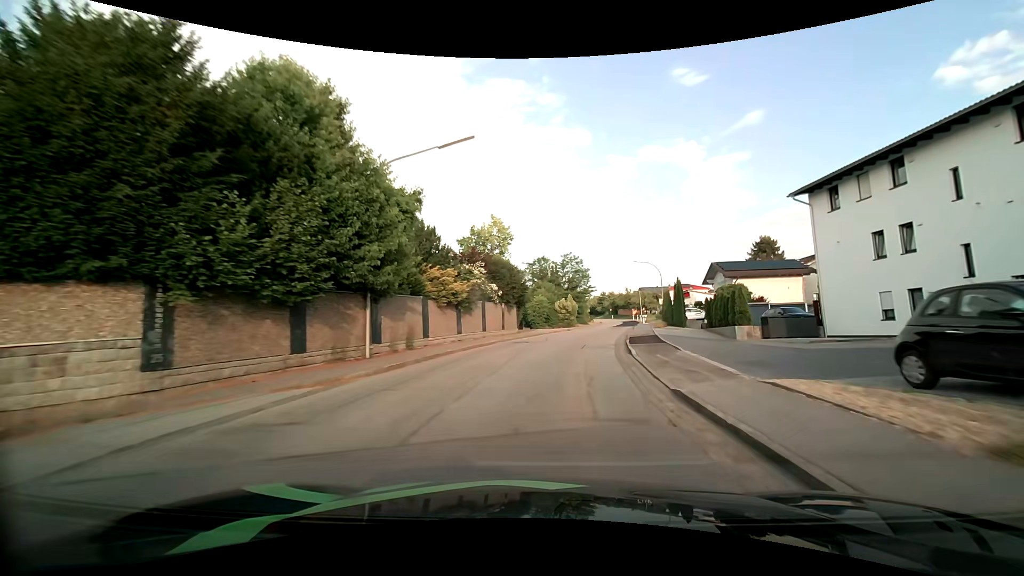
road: tertiary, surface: asphalt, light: Day
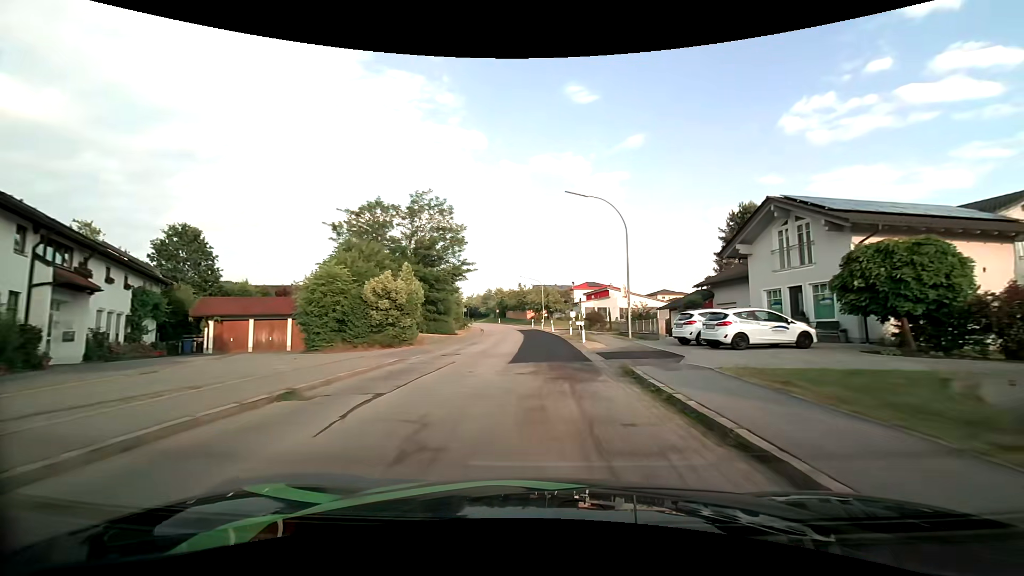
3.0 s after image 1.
(+5.0, +41.4) m; +13°
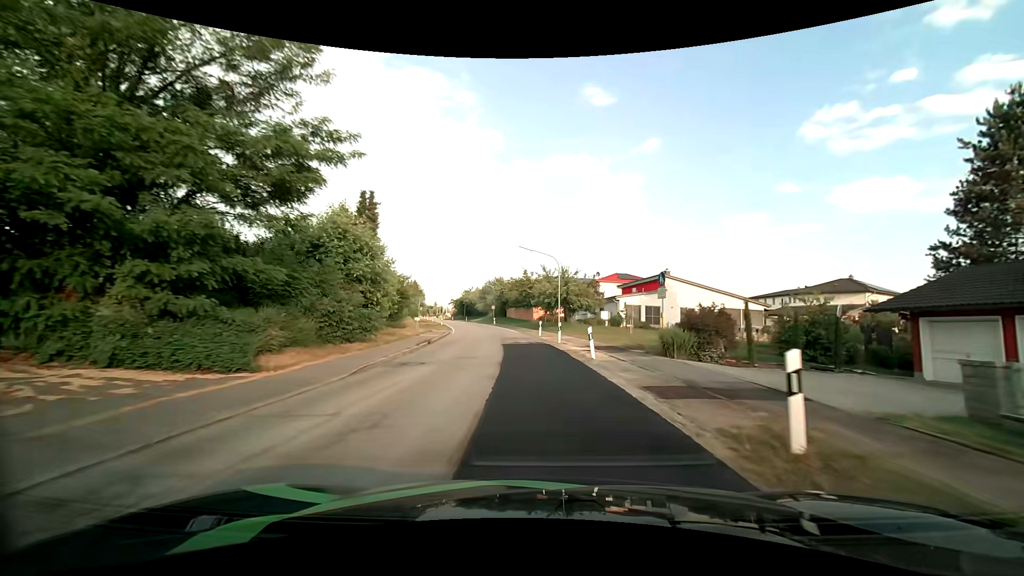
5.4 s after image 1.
(0.0, +30.5) m; -1°
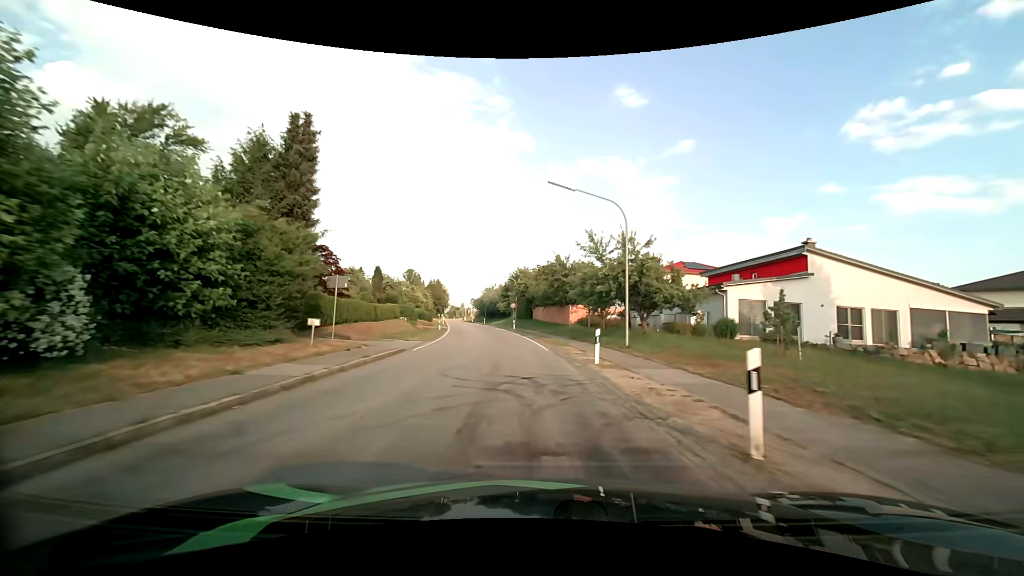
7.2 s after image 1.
(-0.6, +21.8) m; -3°
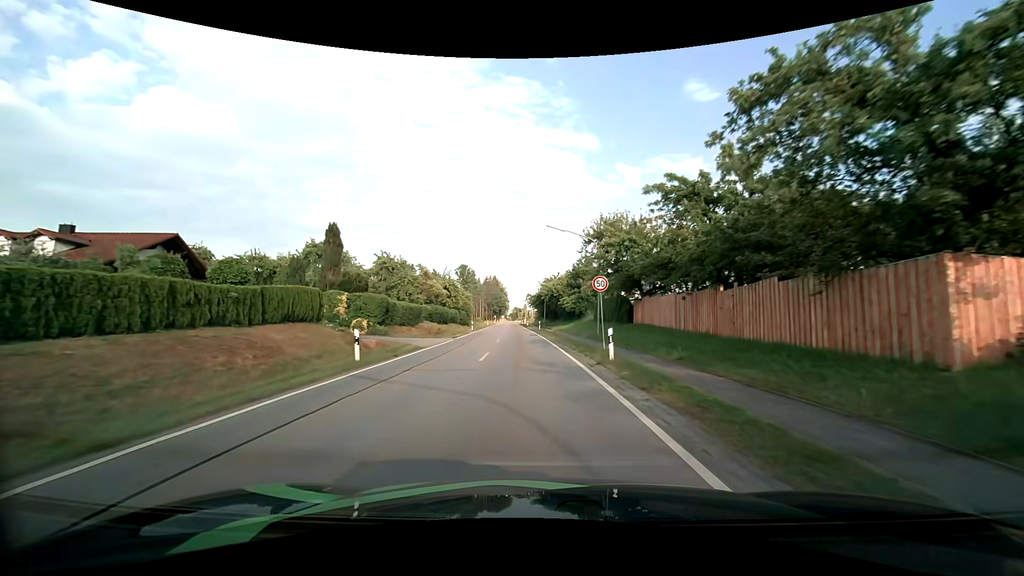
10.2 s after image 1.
(-2.6, +37.5) m; -8°
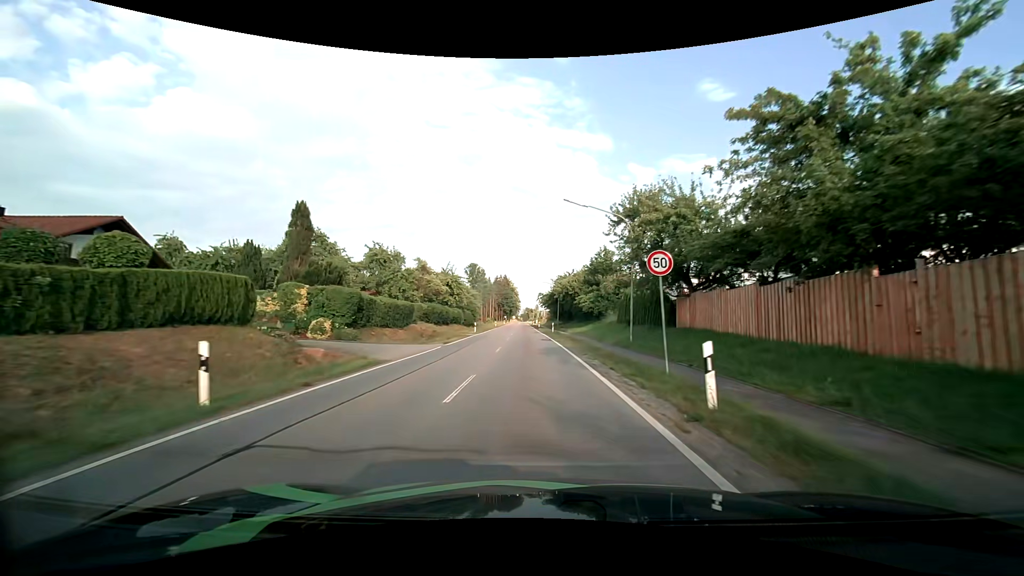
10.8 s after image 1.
(-0.1, +7.7) m; -1°
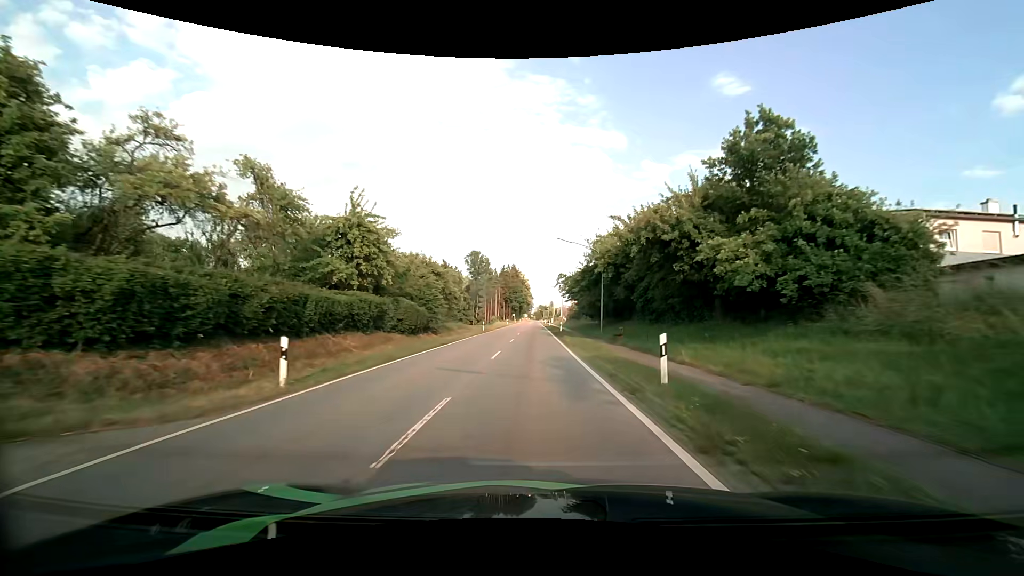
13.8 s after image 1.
(-0.6, +39.9) m; -2°
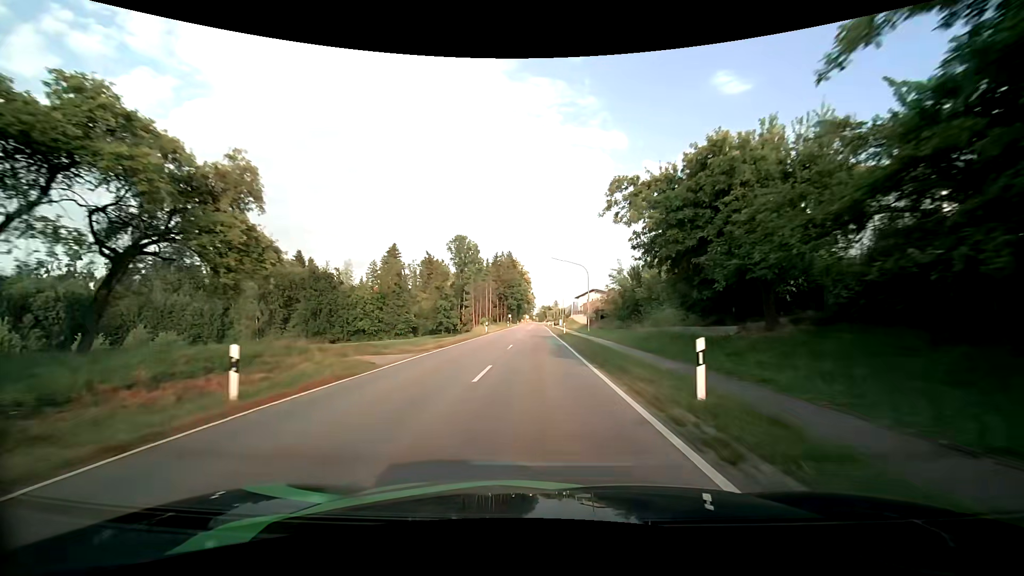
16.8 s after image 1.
(-0.2, +42.2) m; 0°
(0, +10) (0, +20) (0, +30) (0, +40) (0, +50) (0, +60) (0, +70) (0, +80) (-1, +90) (-1, +100) m
